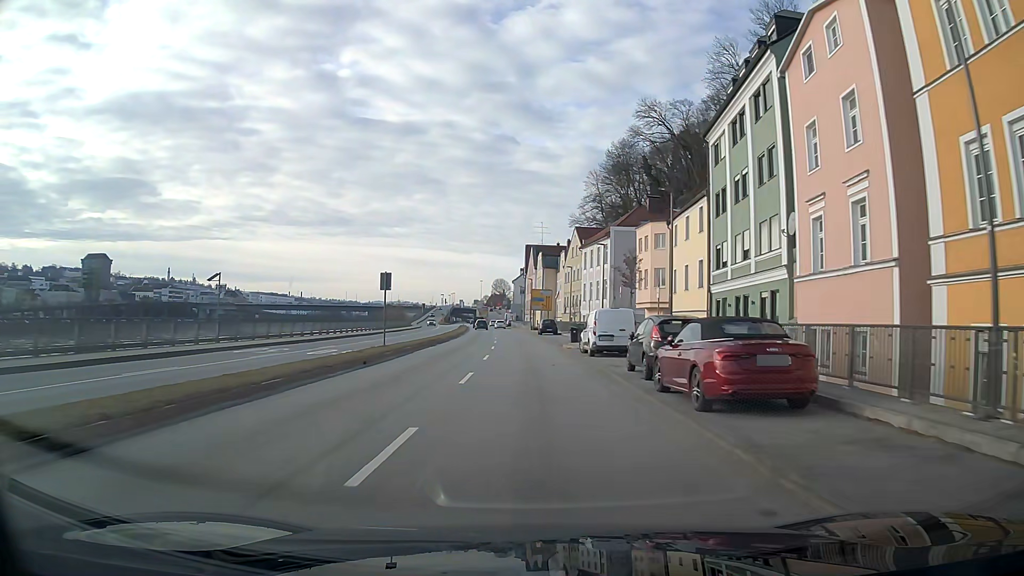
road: primary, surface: asphalt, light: Day
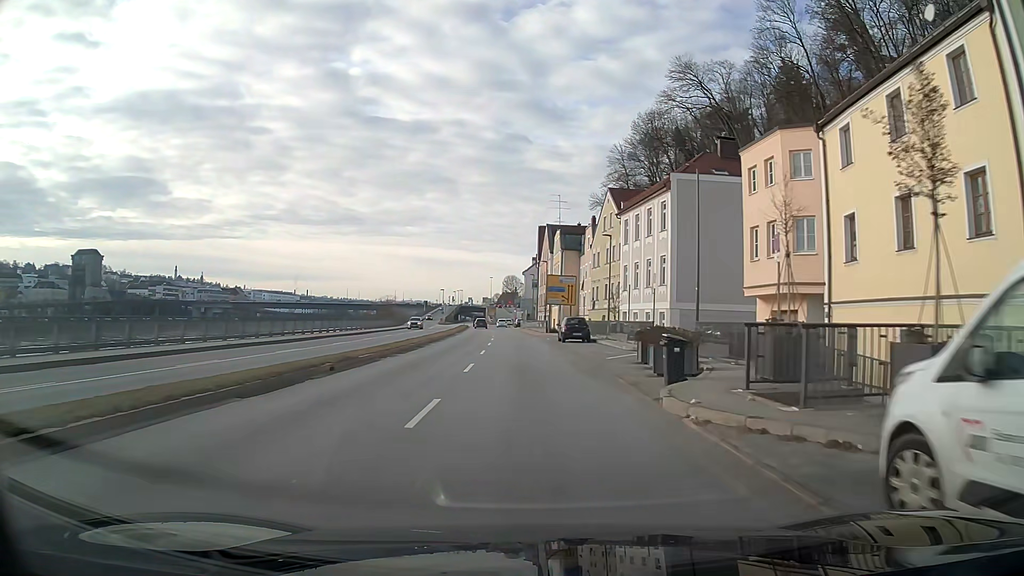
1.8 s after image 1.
(-0.2, +24.2) m; -1°
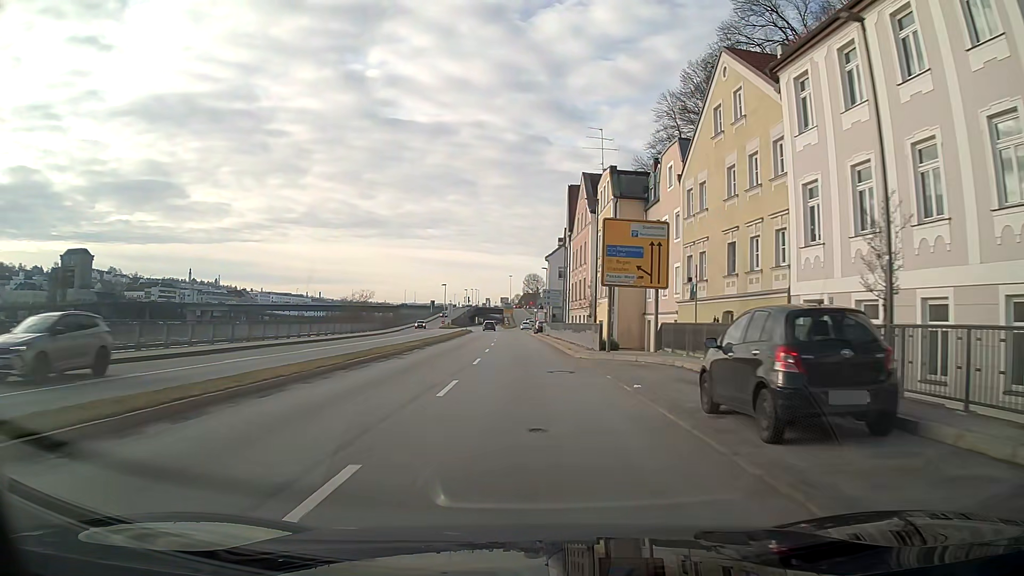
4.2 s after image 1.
(-0.6, +32.3) m; -2°
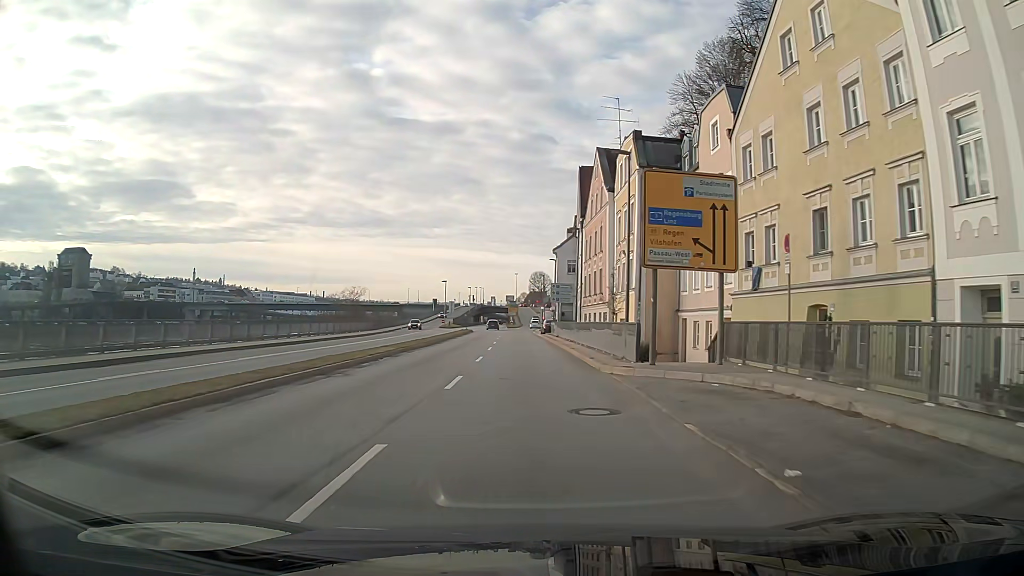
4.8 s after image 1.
(0.0, +8.1) m; -1°
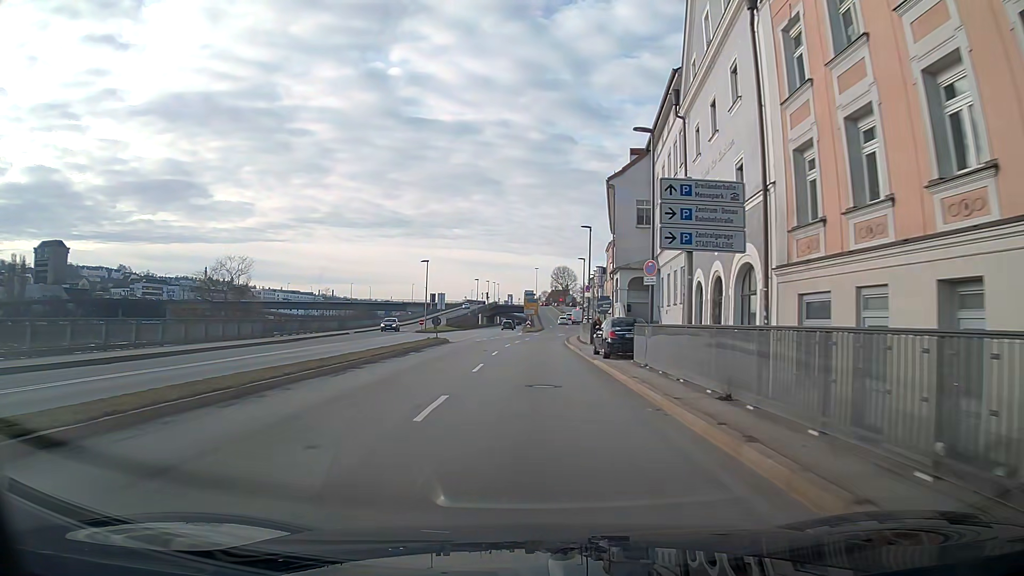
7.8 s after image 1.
(-0.6, +40.3) m; -2°
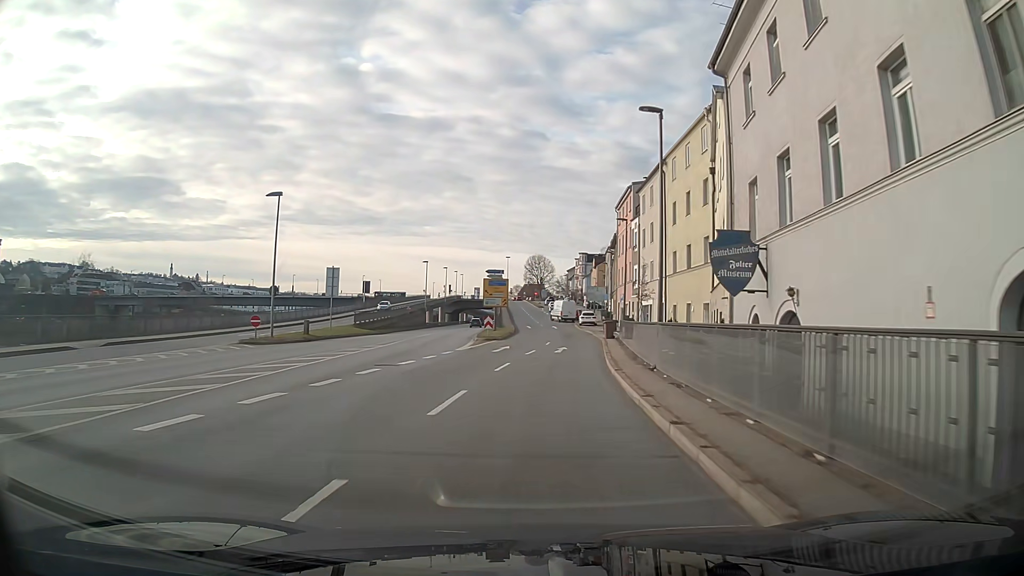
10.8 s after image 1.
(+0.7, +40.4) m; +3°
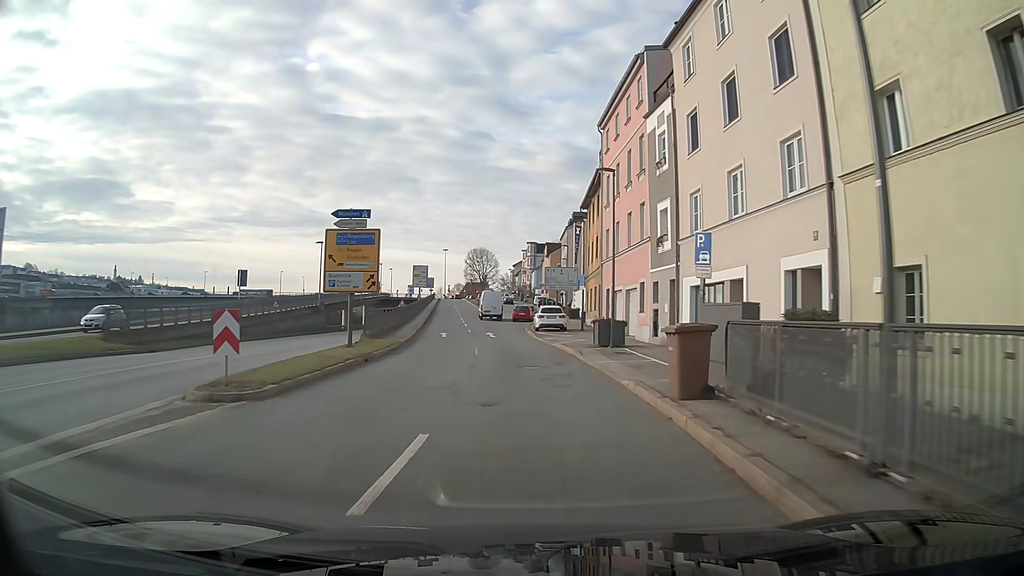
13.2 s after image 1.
(+1.4, +30.4) m; +4°
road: primary_link
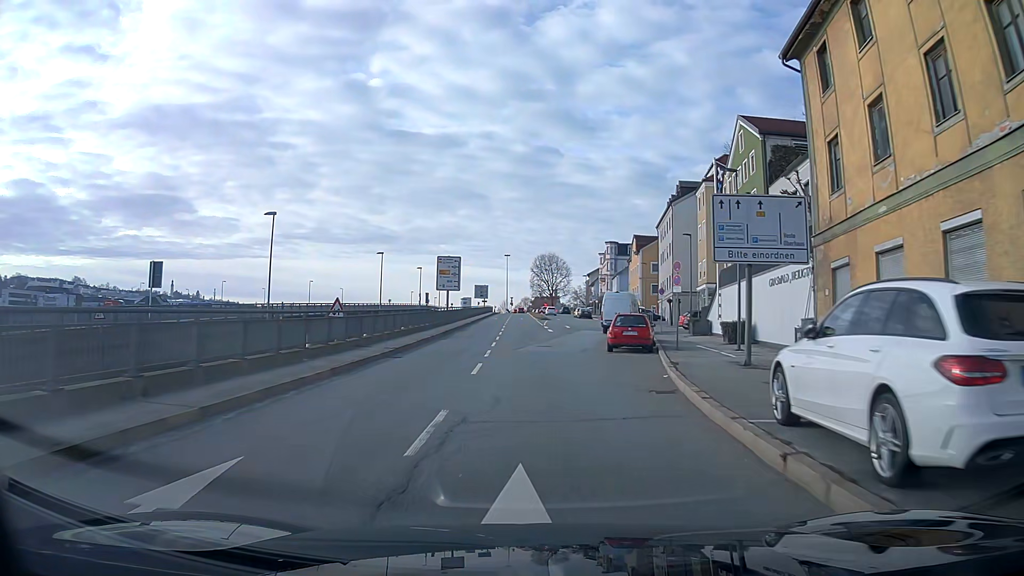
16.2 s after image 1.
(-1.9, +34.0) m; -6°
(0, +10) (0, +20) (+1, +30) (+2, +40) (+2, +50) (+3, +60) (+3, +70) (+3, +80) (+3, +90) (+3, +100) m
